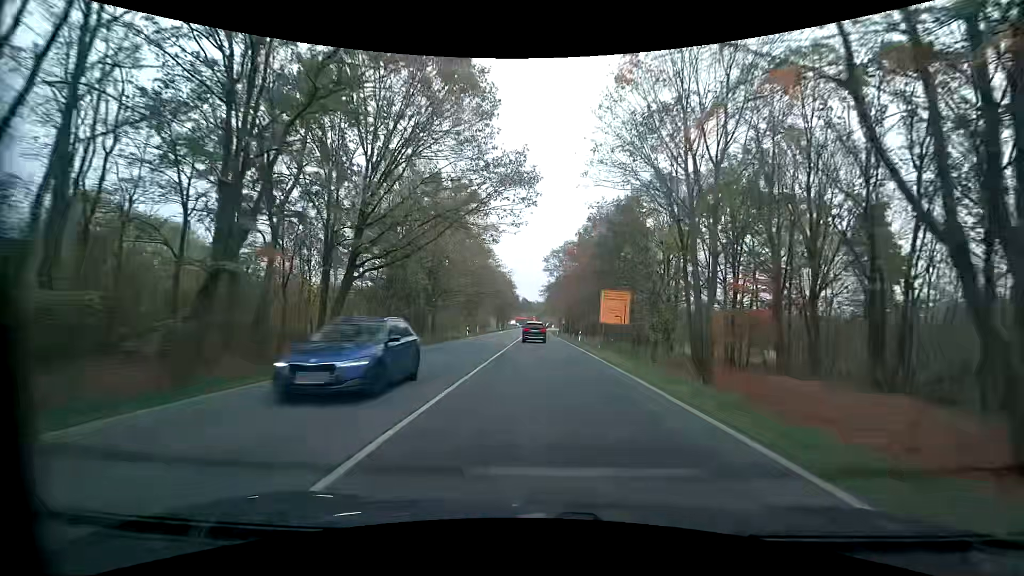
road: primary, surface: asphalt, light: Day
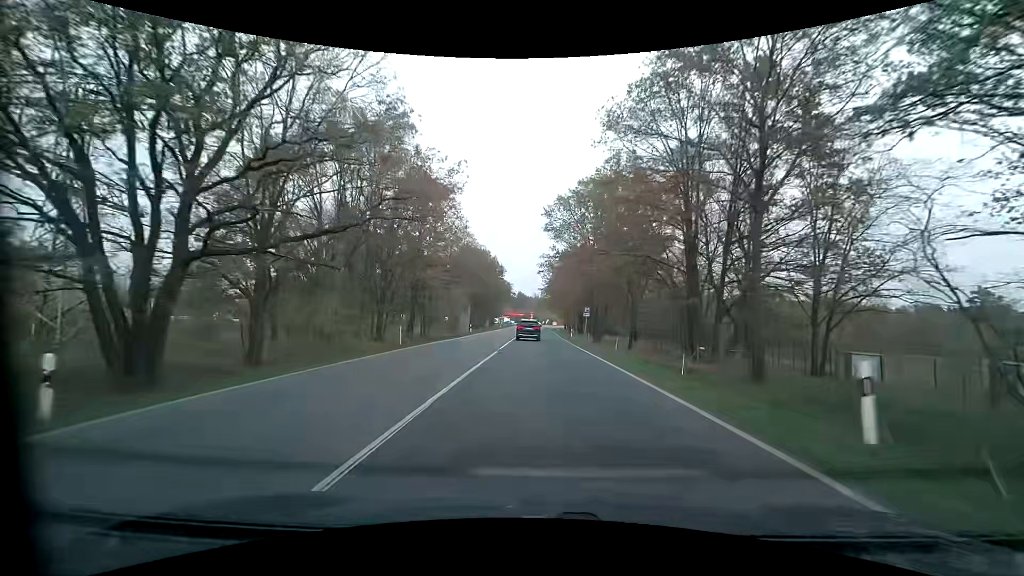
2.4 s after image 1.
(0.0, +44.0) m; 0°
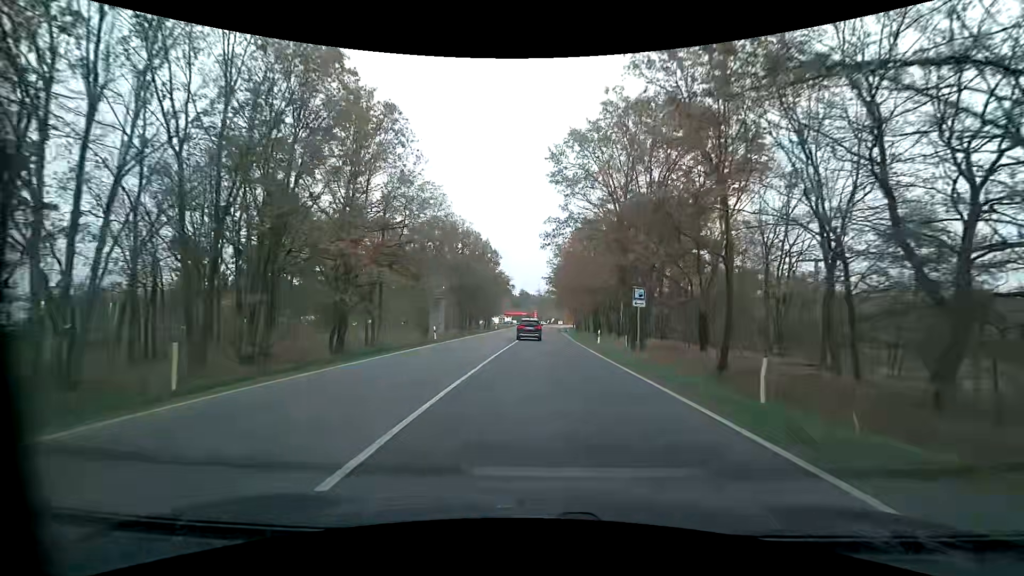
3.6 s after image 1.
(-0.1, +22.1) m; 0°
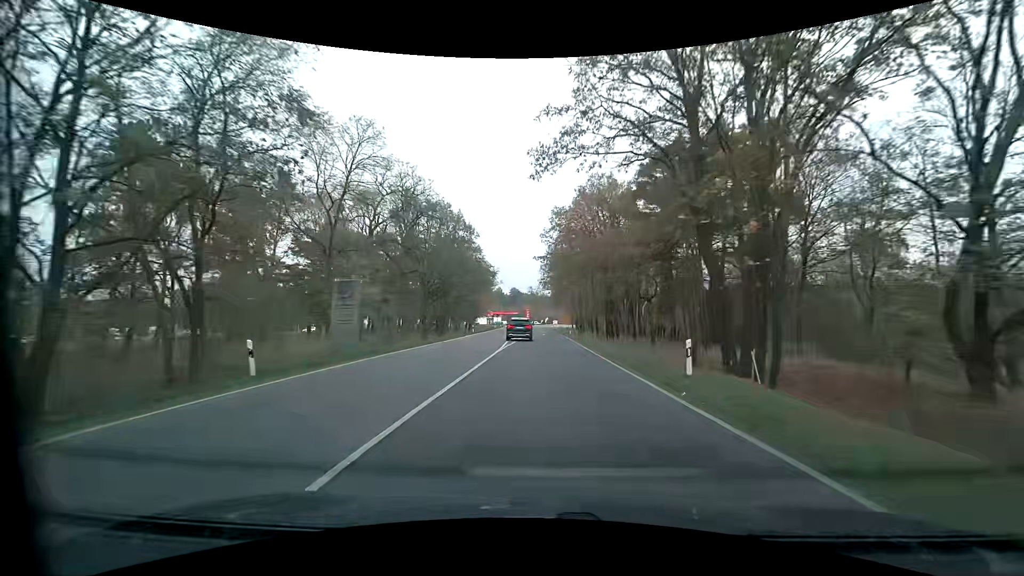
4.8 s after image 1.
(0.0, +22.1) m; +1°
